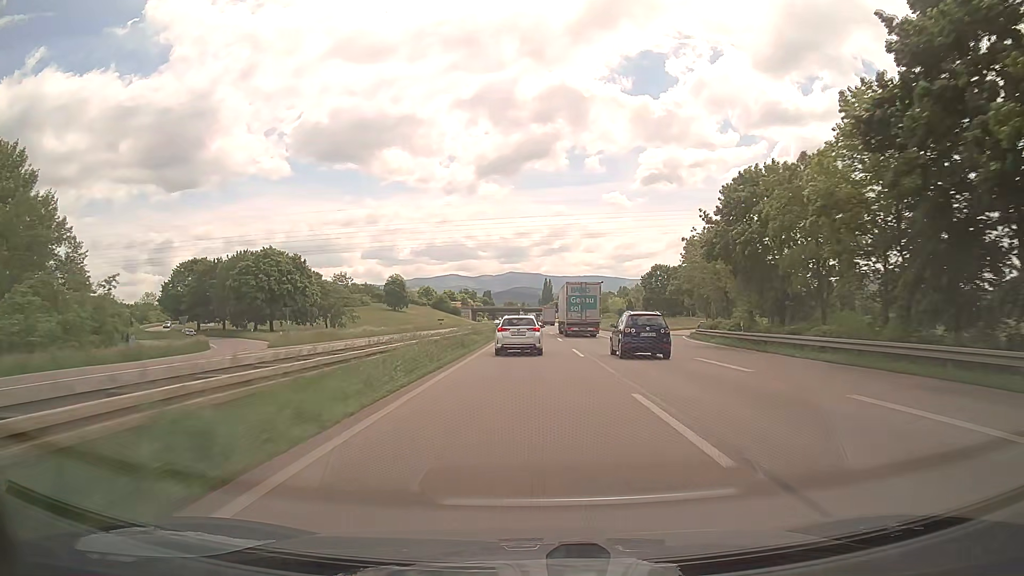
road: trunk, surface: asphalt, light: Day
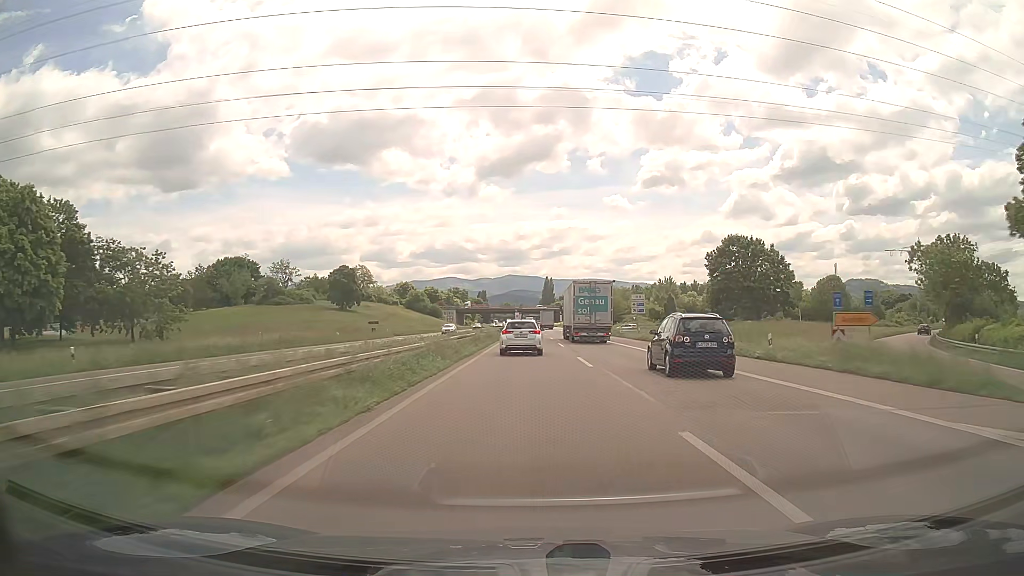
(0.0, +57.5) m; 0°
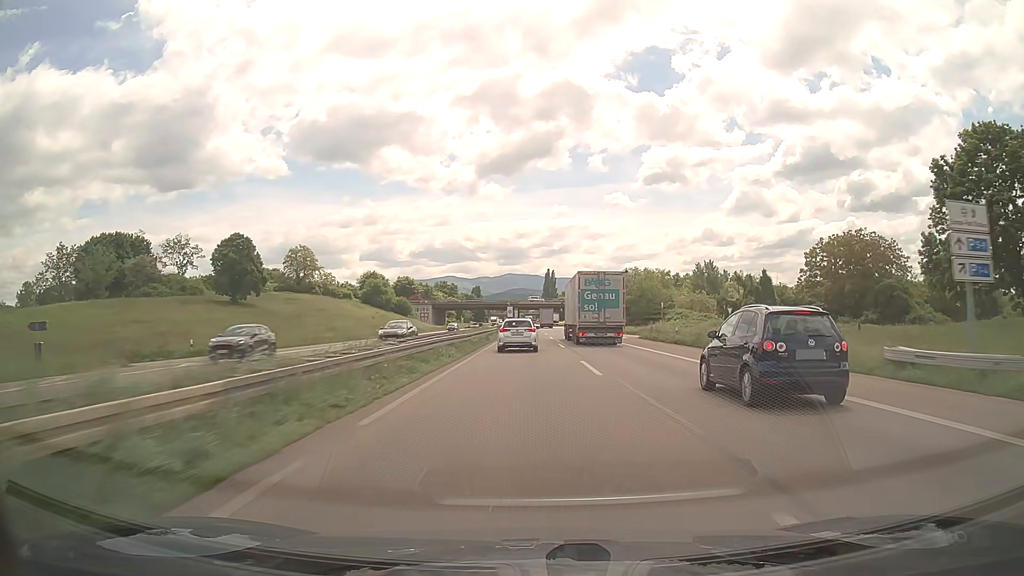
(+0.1, +57.6) m; 0°
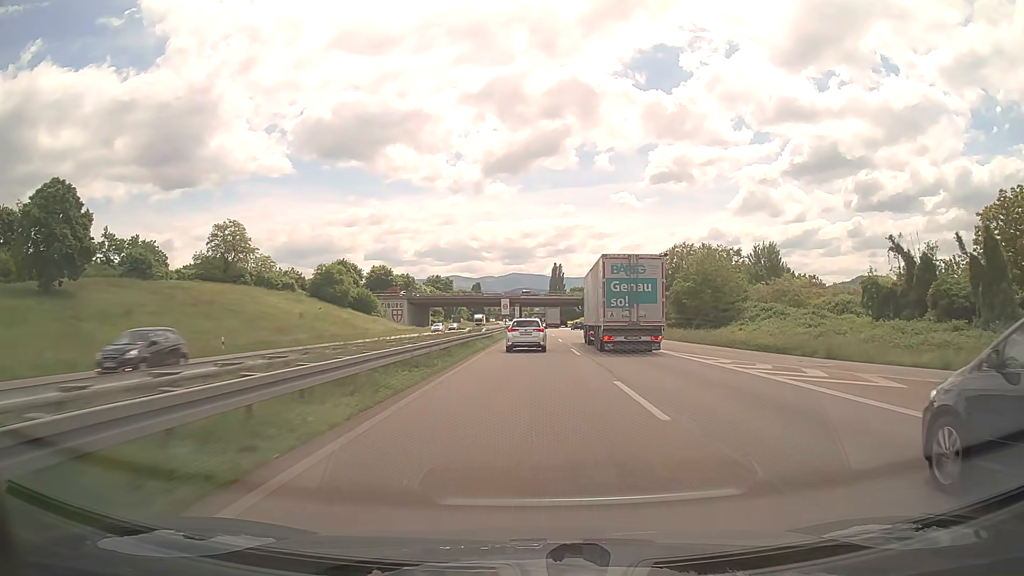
(-0.1, +43.8) m; 0°
(0, +10) (0, +20) (0, +30) (0, +40) (0, +50) (0, +60) (0, +70) (0, +80) (0, +90) (0, +100) m
